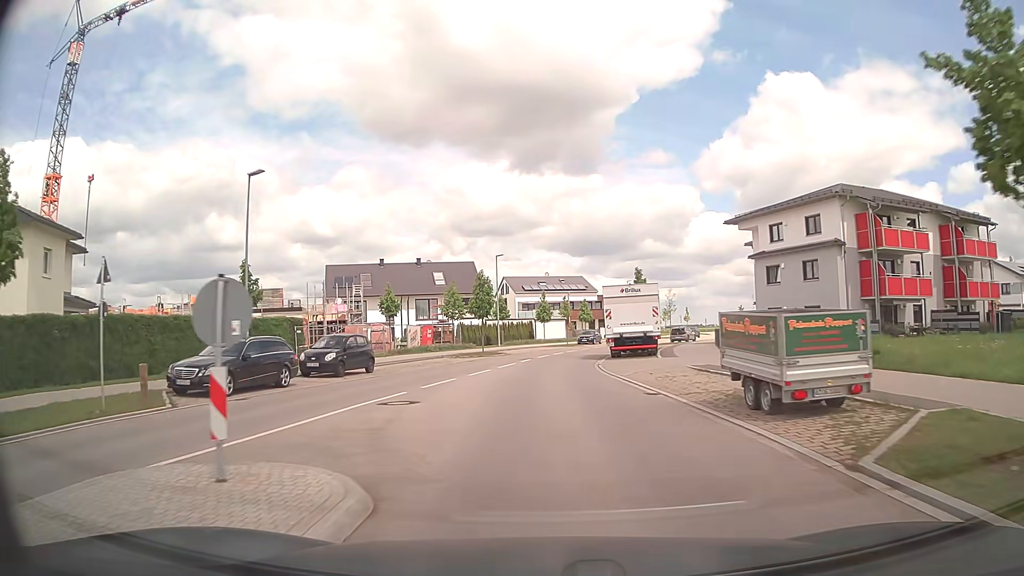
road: tertiary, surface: asphalt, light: Day
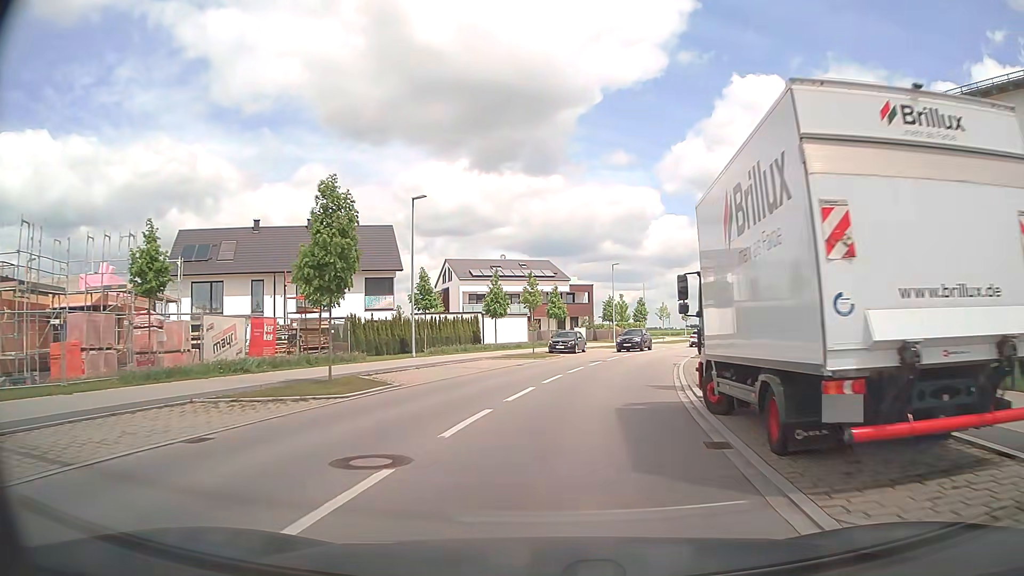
(+0.1, +26.4) m; +3°
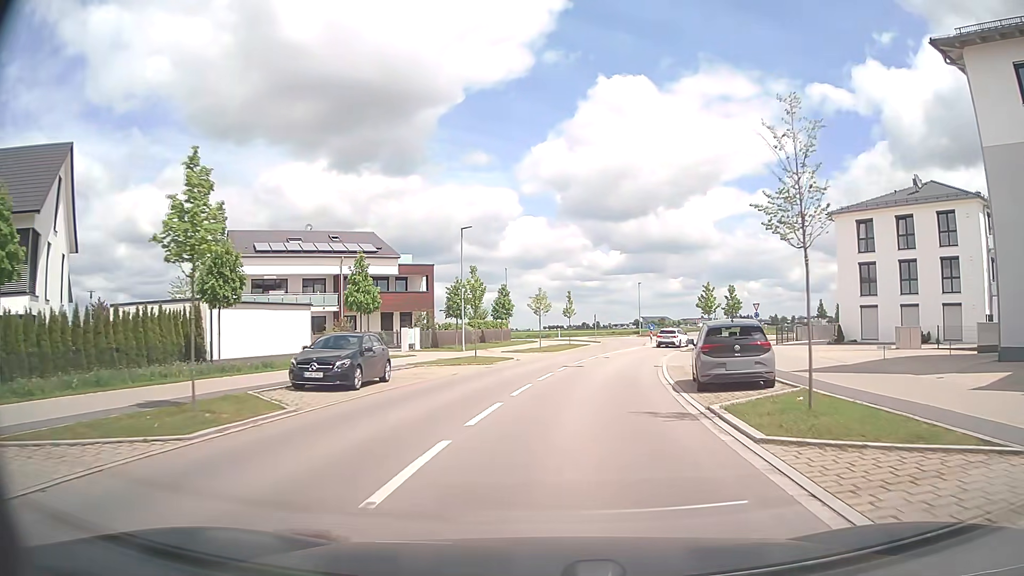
(+2.7, +25.8) m; +12°
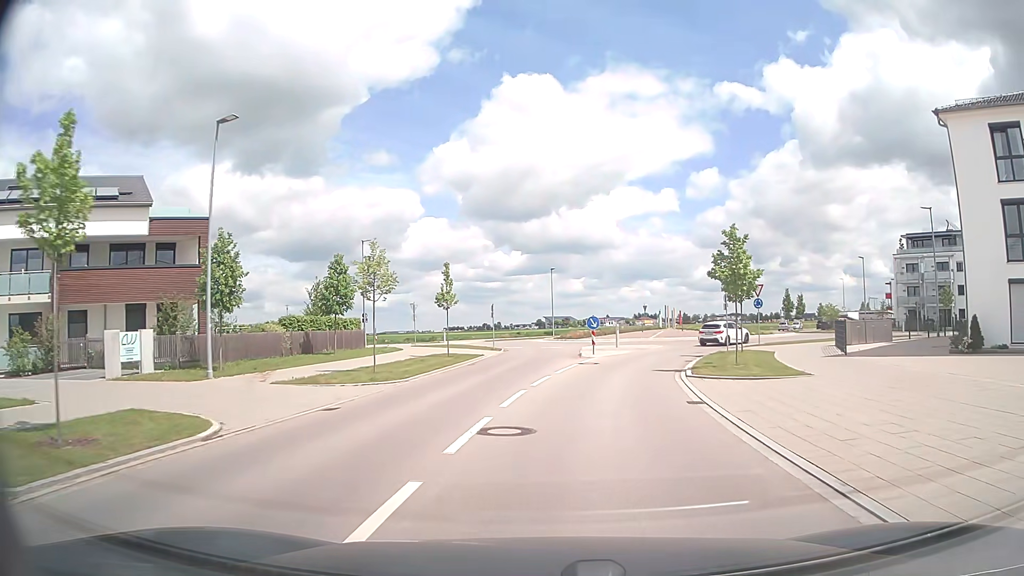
(+1.7, +24.5) m; +8°
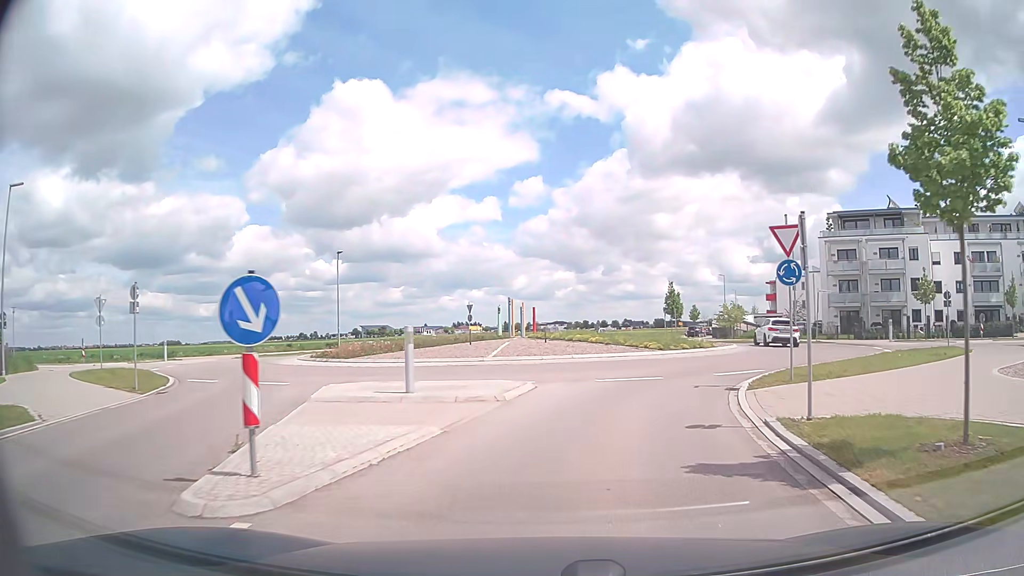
(+2.6, +24.2) m; +15°
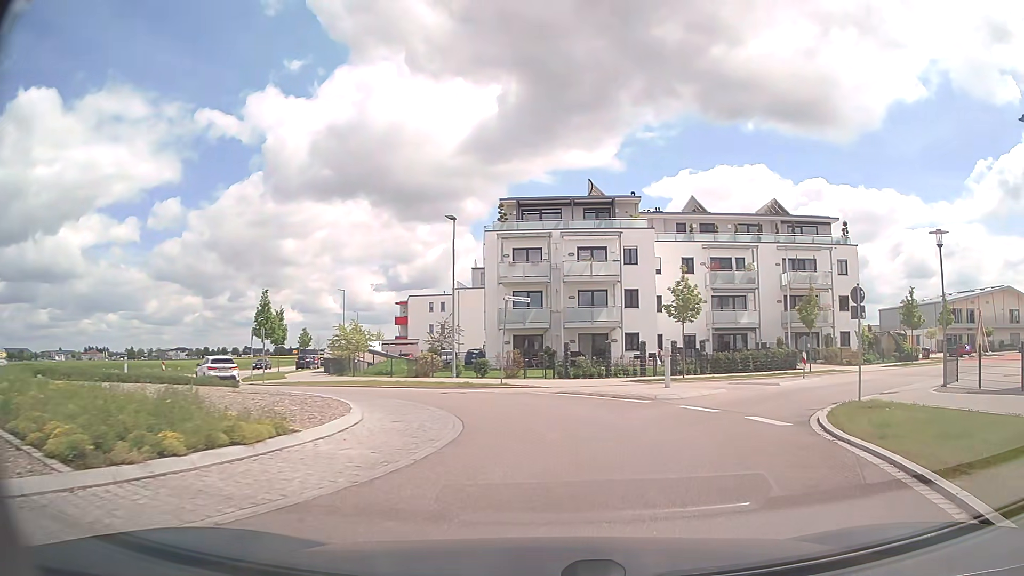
(+4.6, +19.4) m; +33°
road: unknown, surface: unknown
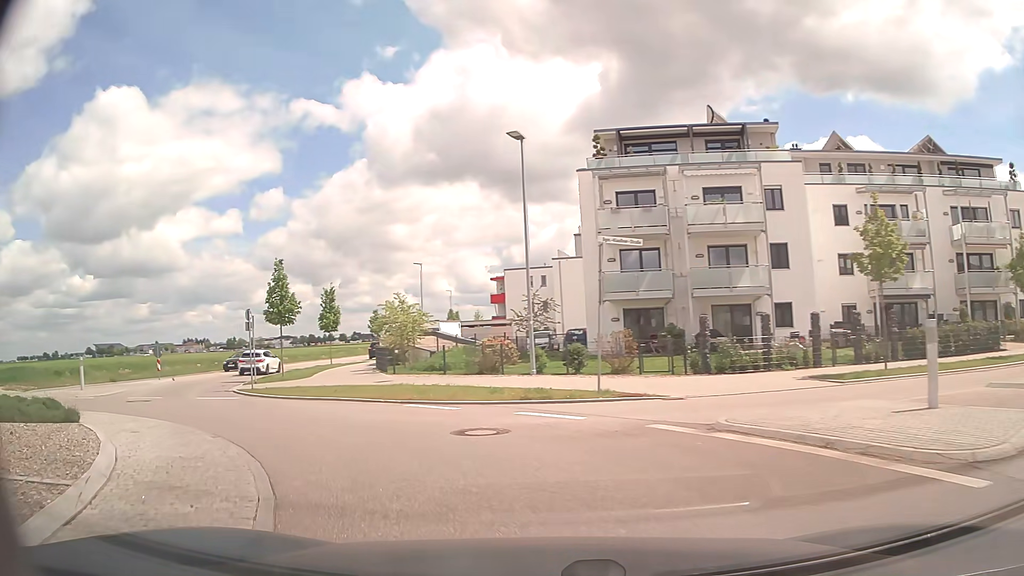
(-0.1, +11.9) m; -9°
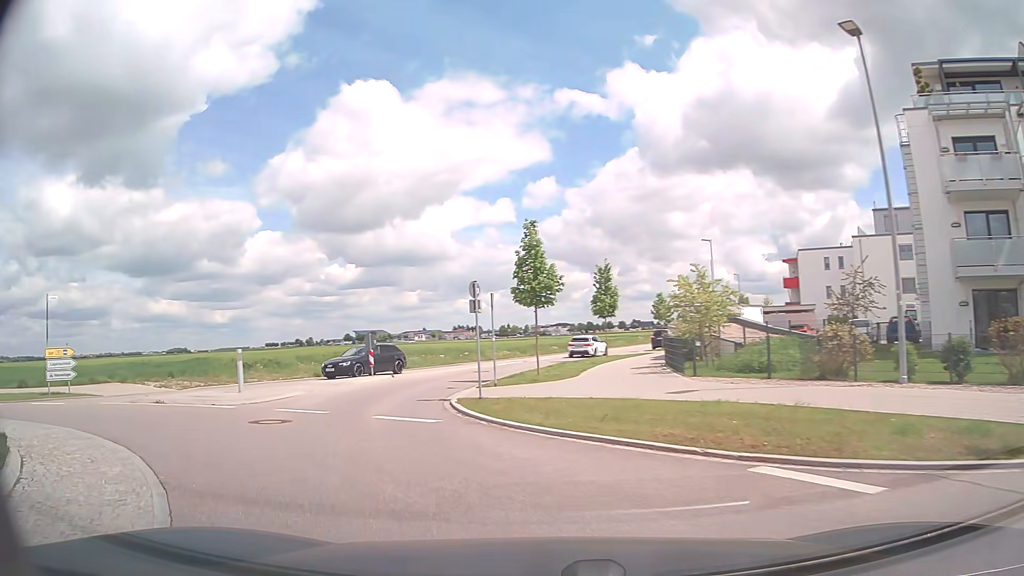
(-1.7, +7.8) m; -24°
(-2, +10) (-4, +19) (-4, +29) (-2, +39) (+2, +49) (+5, +58) (+9, +67) (+12, +77) (+15, +86) (+19, +96) m
